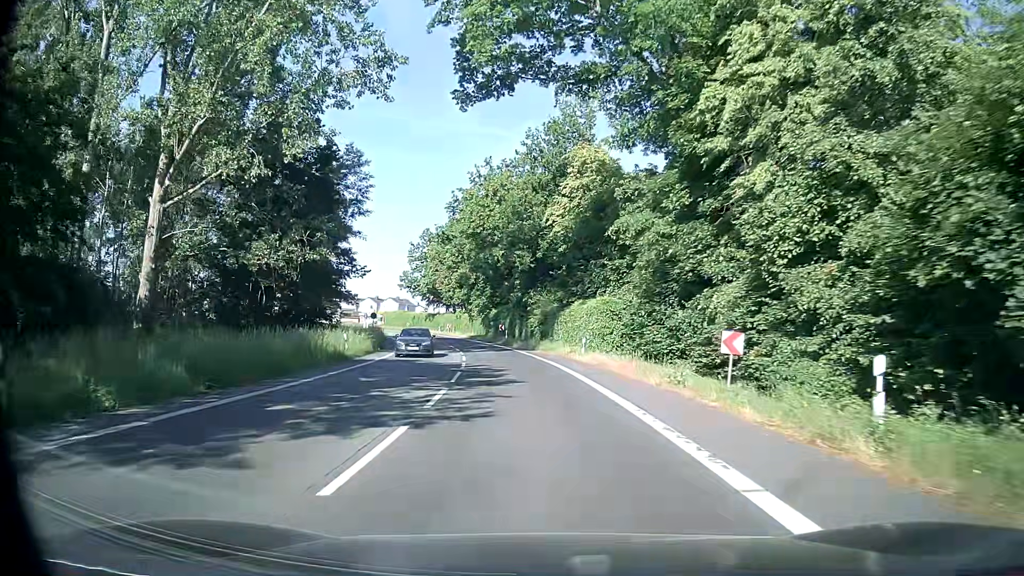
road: secondary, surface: asphalt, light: Day
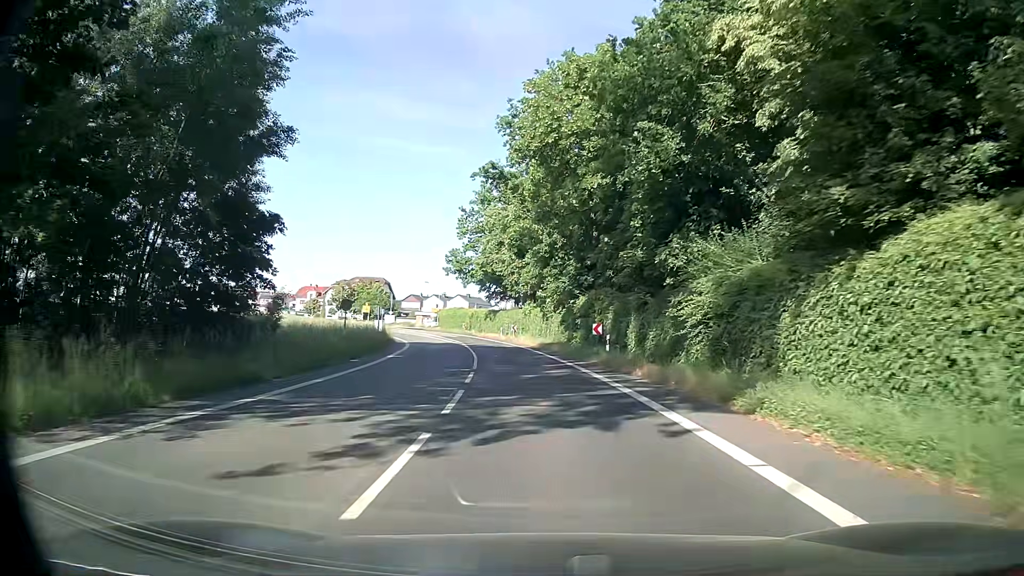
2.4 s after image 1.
(-2.4, +31.2) m; -8°
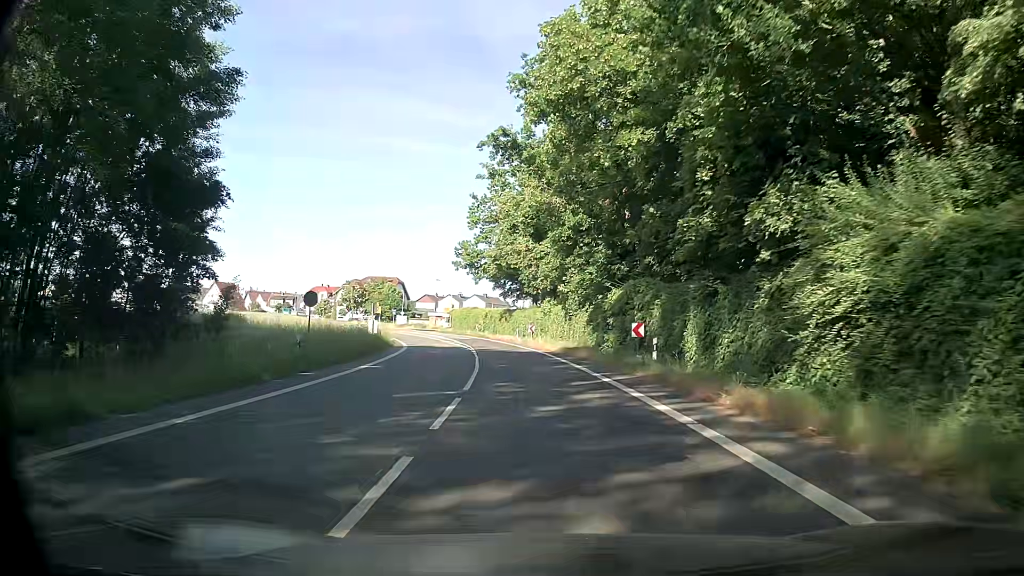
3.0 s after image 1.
(-0.1, +7.7) m; -2°
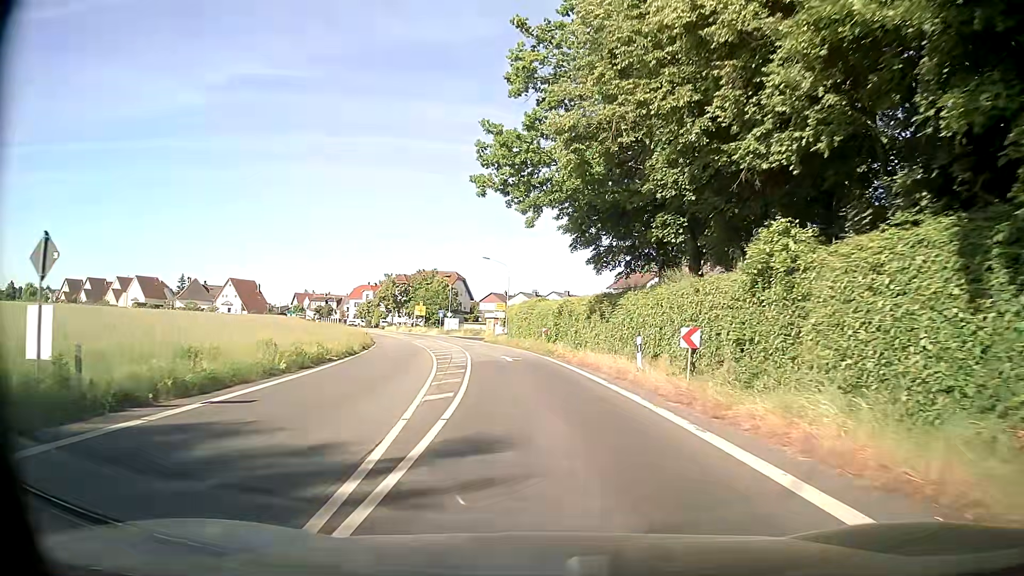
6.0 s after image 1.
(-2.2, +37.4) m; -7°
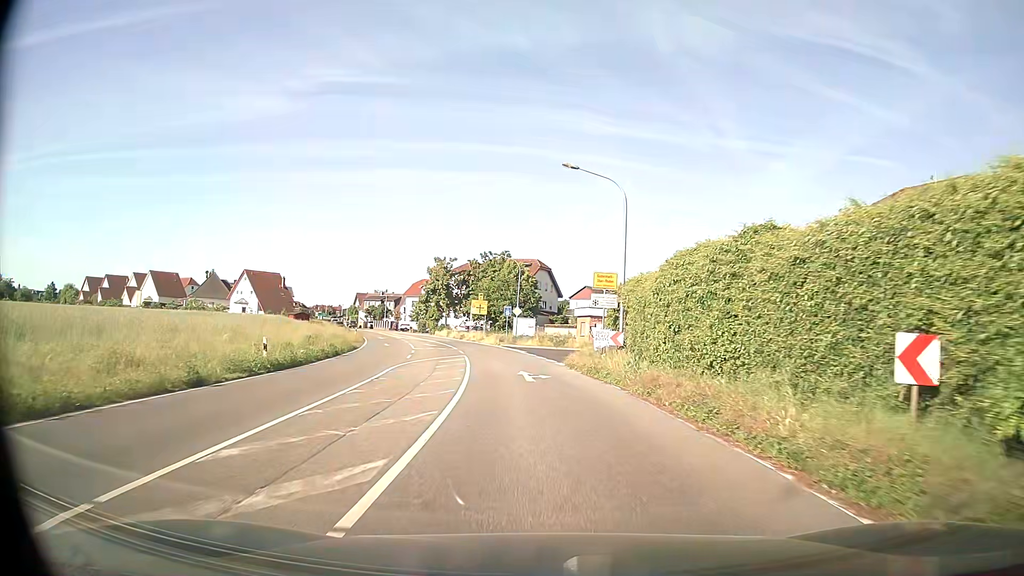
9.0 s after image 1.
(-2.2, +35.4) m; -8°
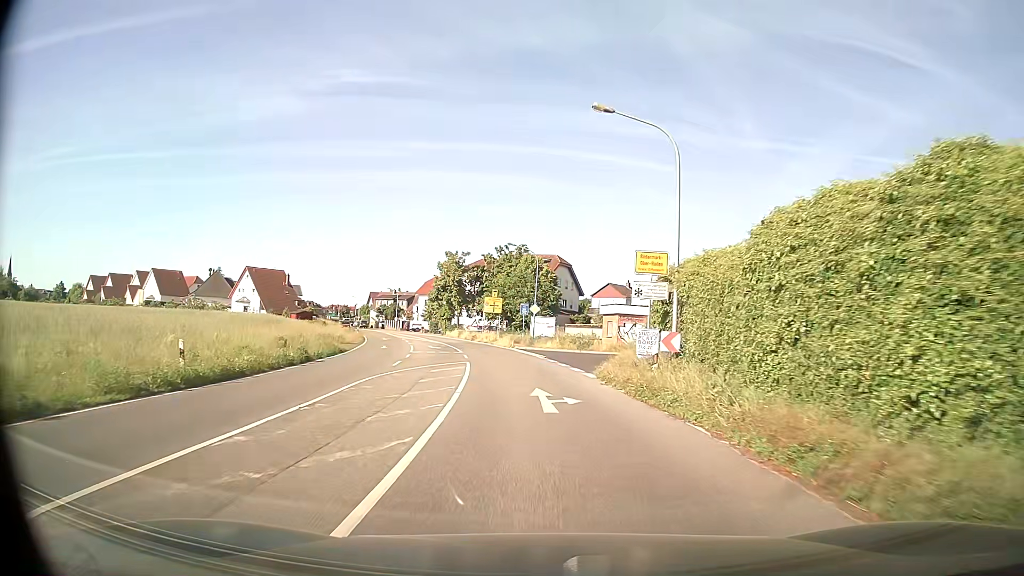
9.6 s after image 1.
(-0.1, +6.9) m; -2°
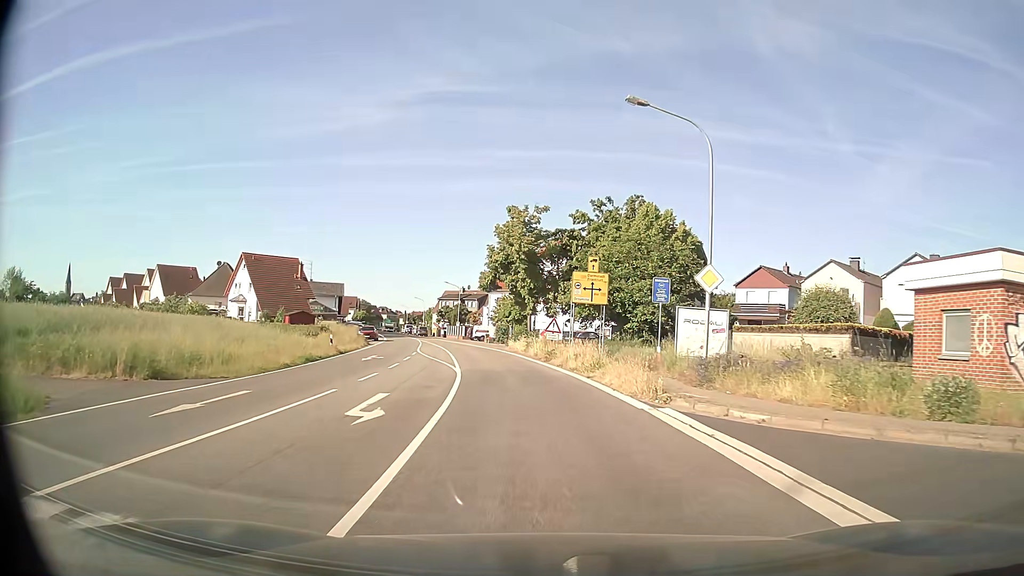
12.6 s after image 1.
(-2.3, +33.3) m; -8°
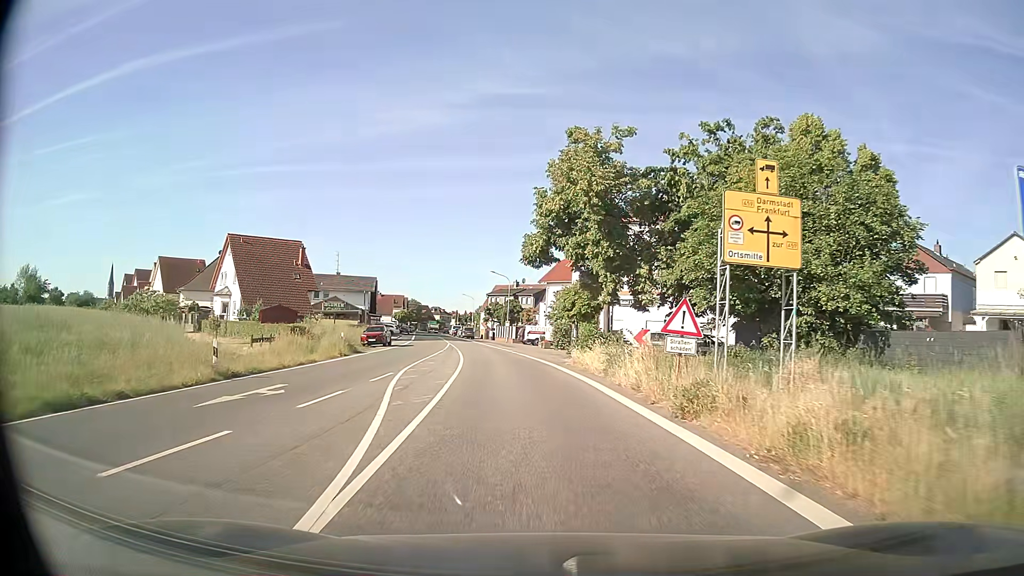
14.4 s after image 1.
(-0.8, +19.1) m; -5°
(0, +10) (-1, +20) (-2, +30) (-3, +40) (-5, +50) (-7, +60) (-9, +69) (-11, +79) (-13, +89) (-15, +99) m
